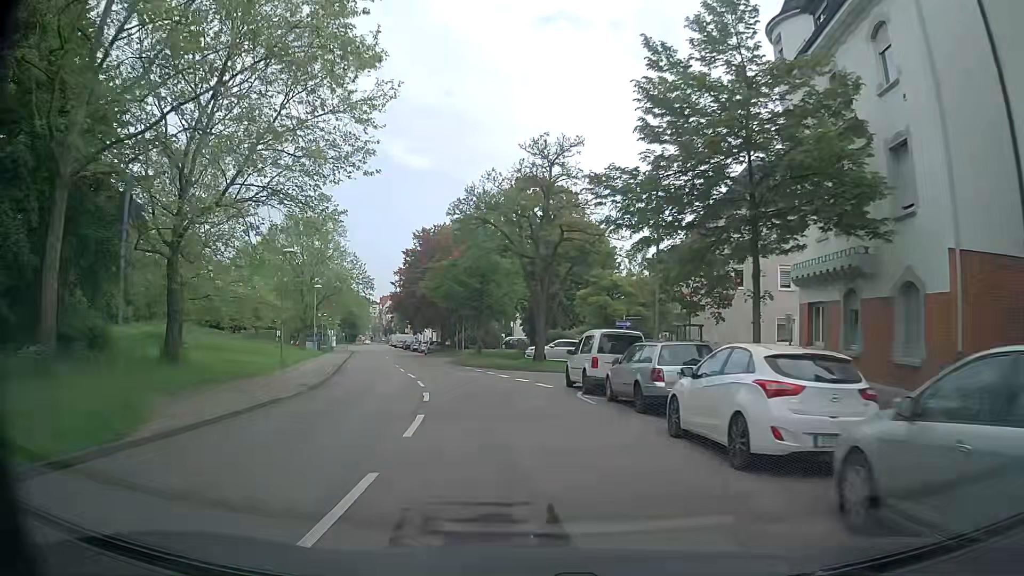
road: tertiary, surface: asphalt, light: Day
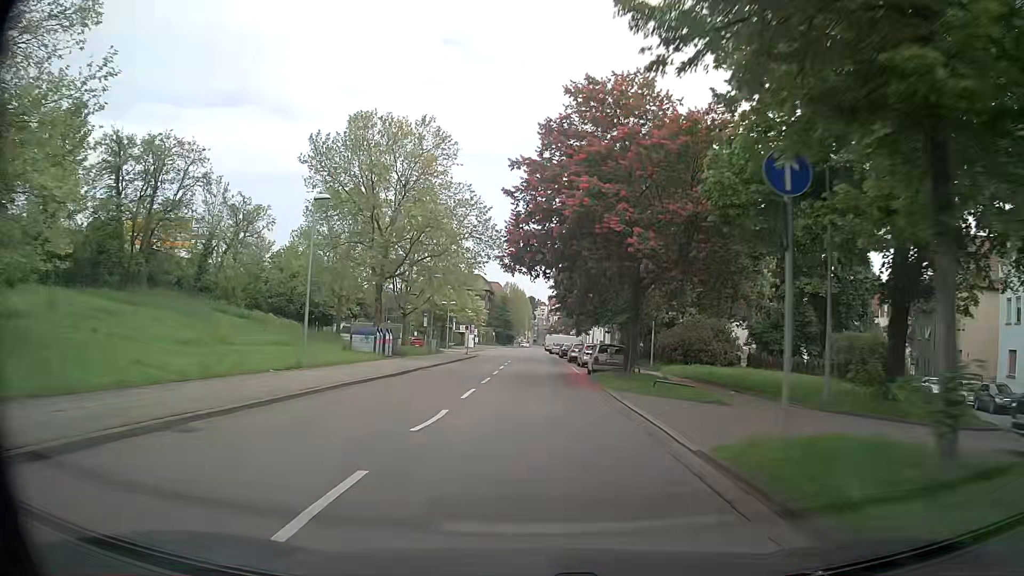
(-4.7, +36.5) m; -14°
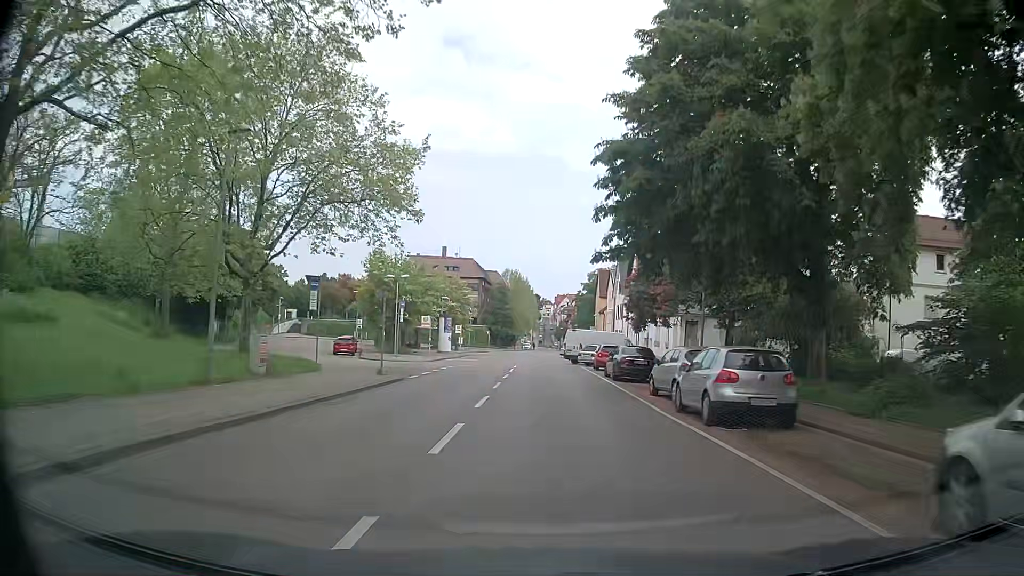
(-0.2, +37.8) m; -1°
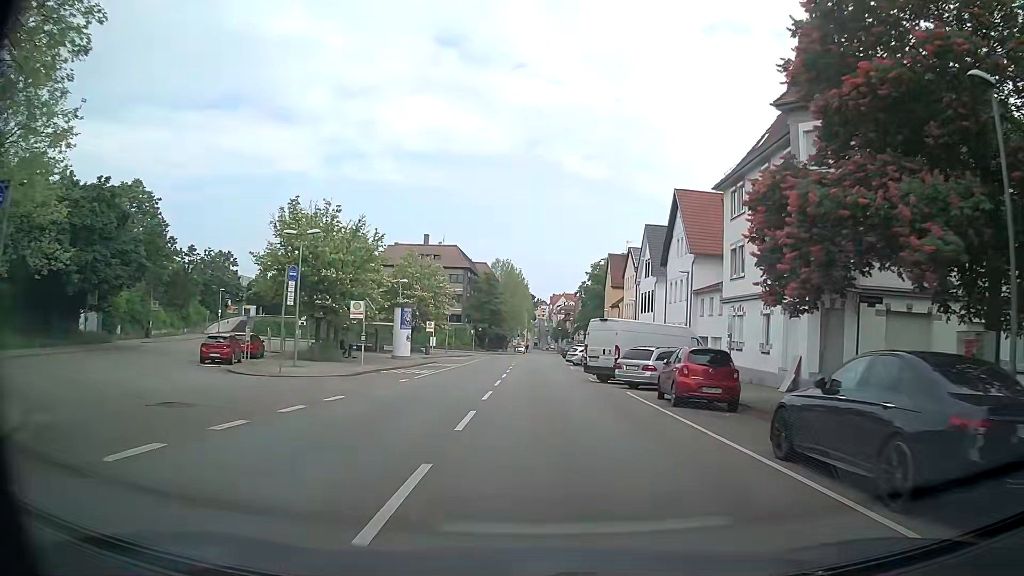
(-0.1, +21.9) m; -1°
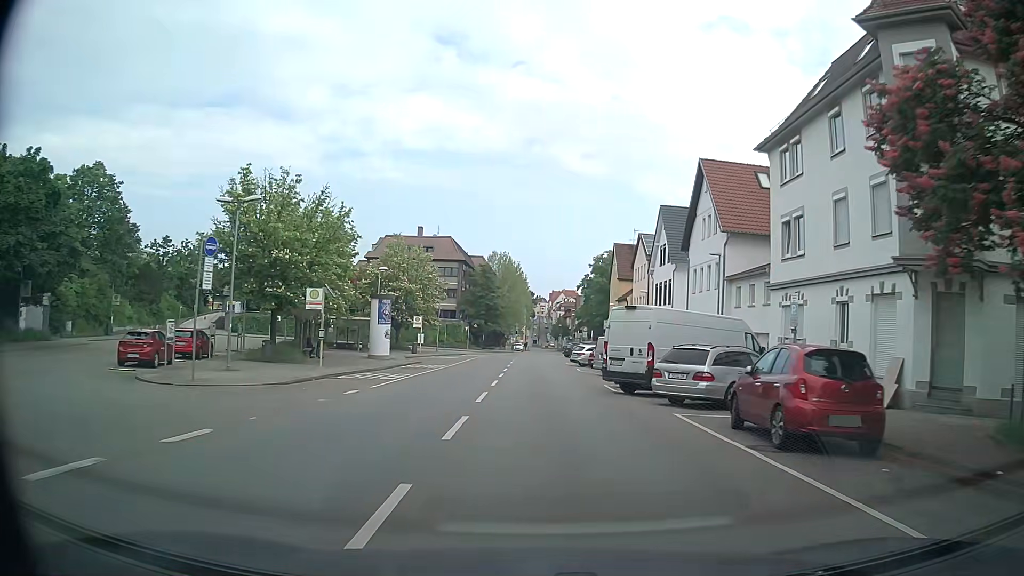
(+0.2, +7.2) m; +2°
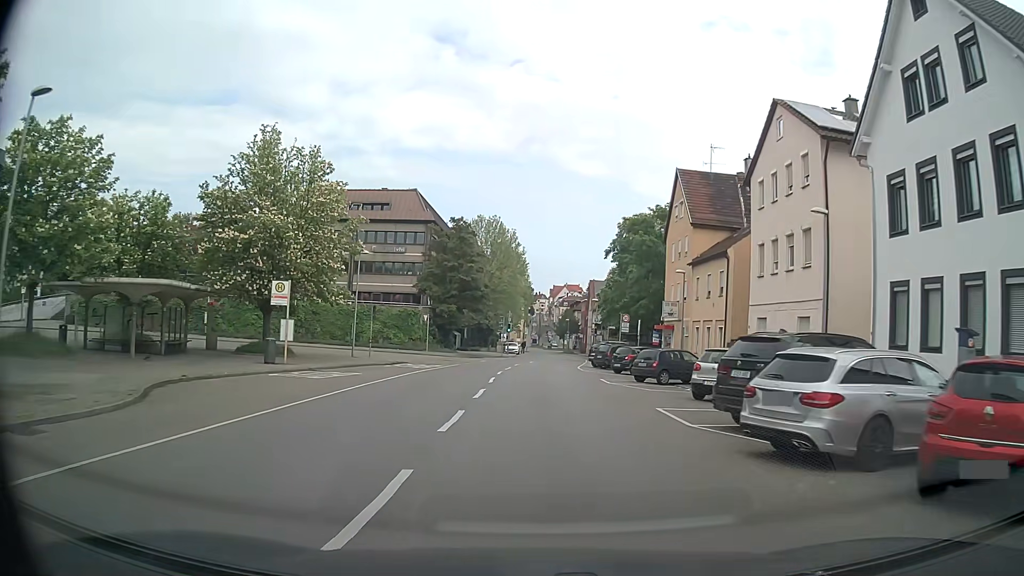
(-0.2, +35.7) m; 0°
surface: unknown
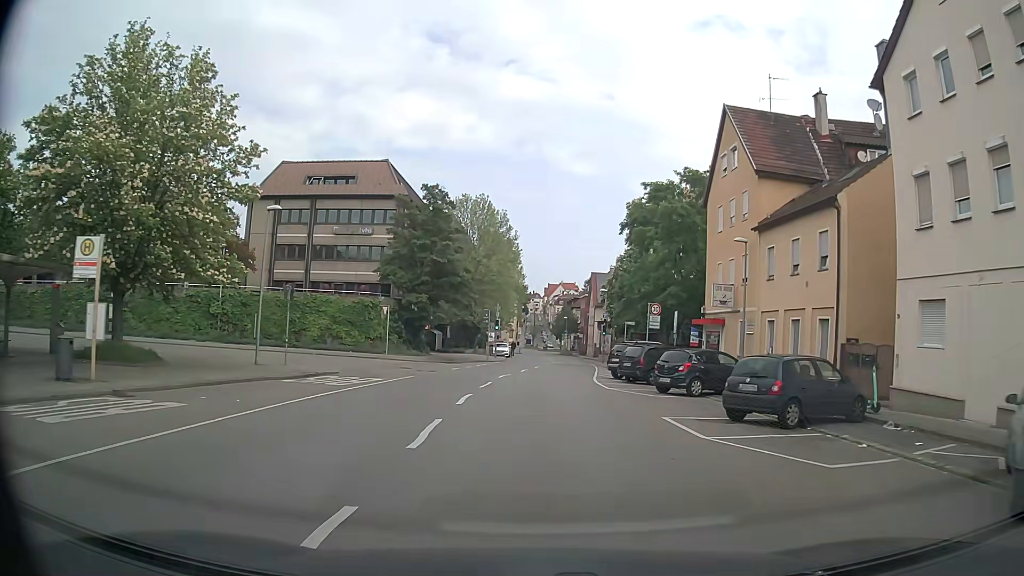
(0.0, +13.6) m; 0°
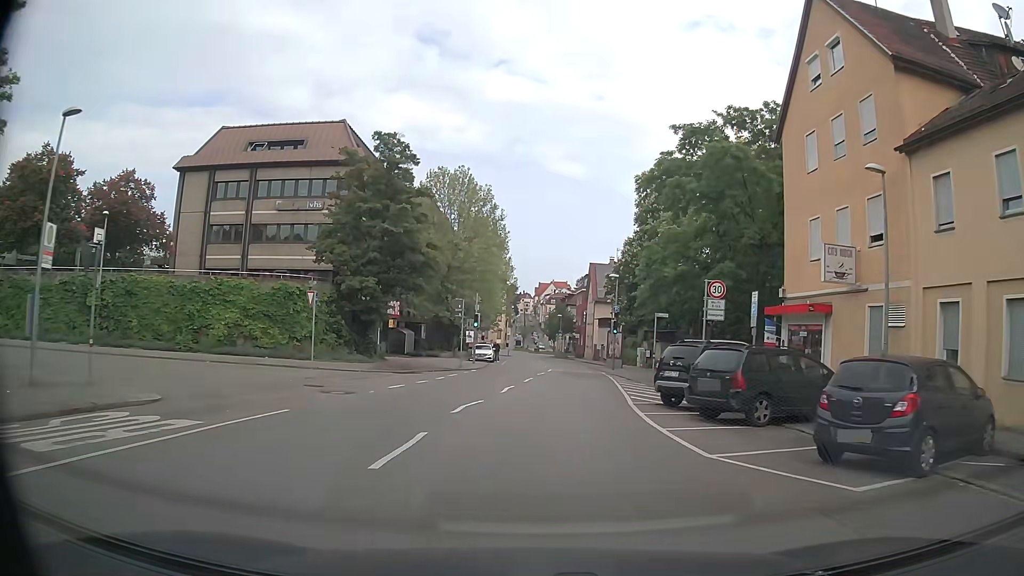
(+0.2, +13.2) m; +1°
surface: asphalt
